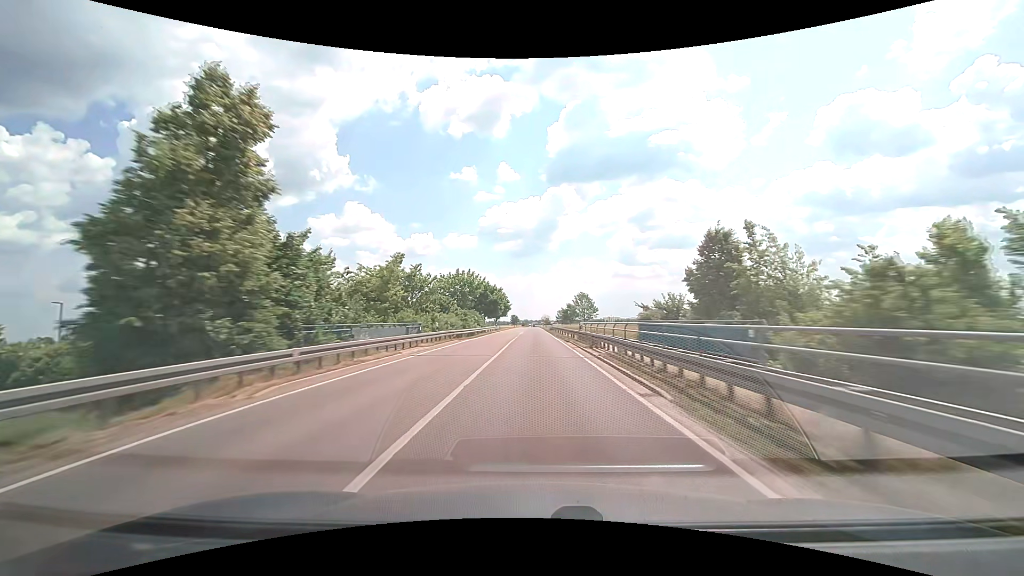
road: secondary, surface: asphalt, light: Day
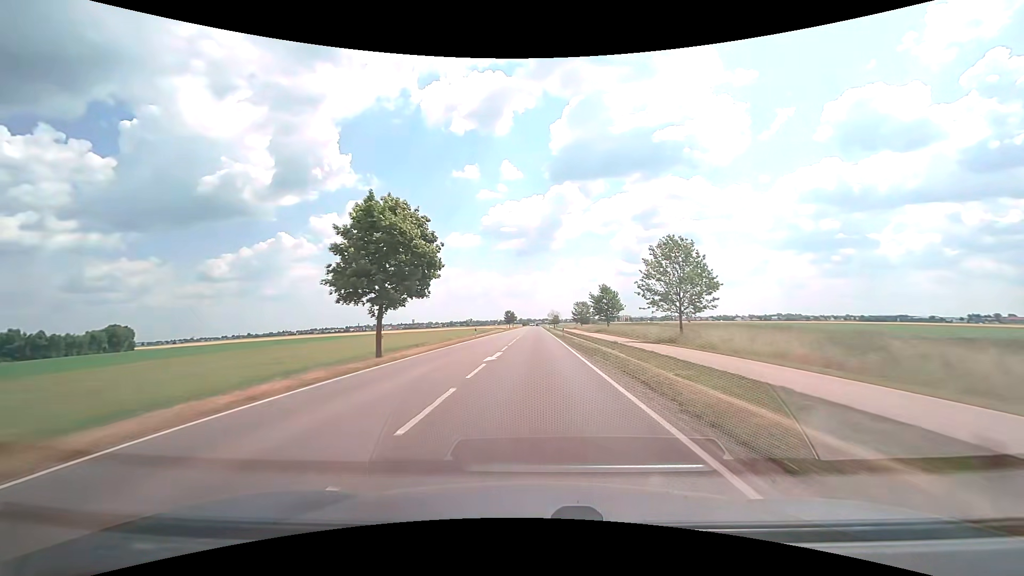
(-0.2, +84.2) m; 0°
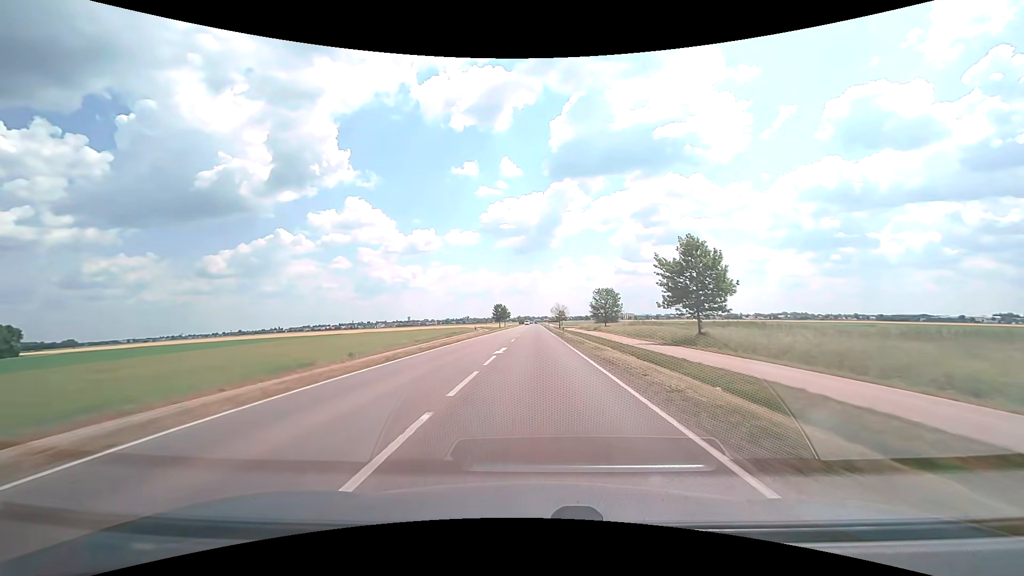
(-0.2, +50.8) m; 0°
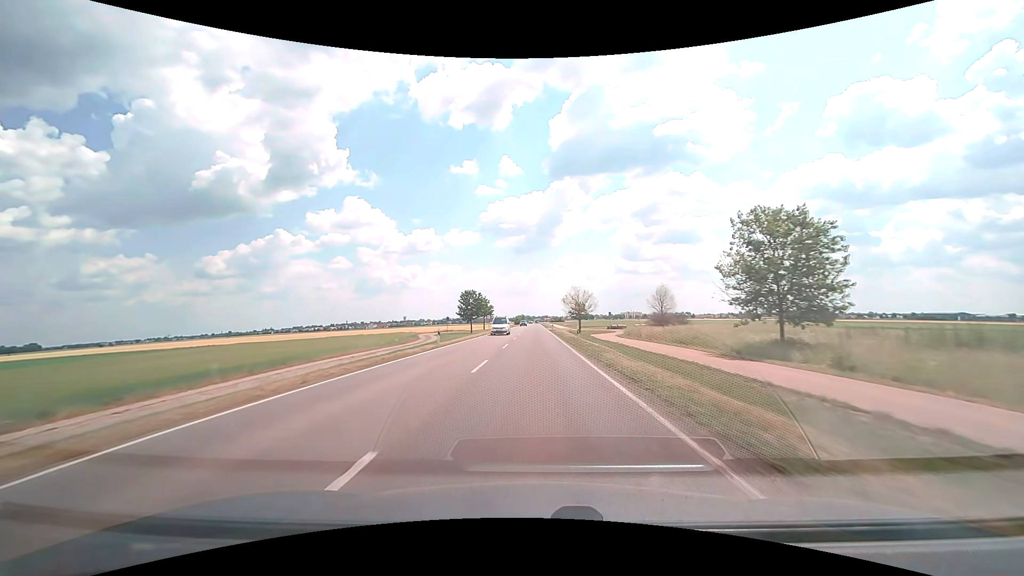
(+0.1, +67.5) m; 0°
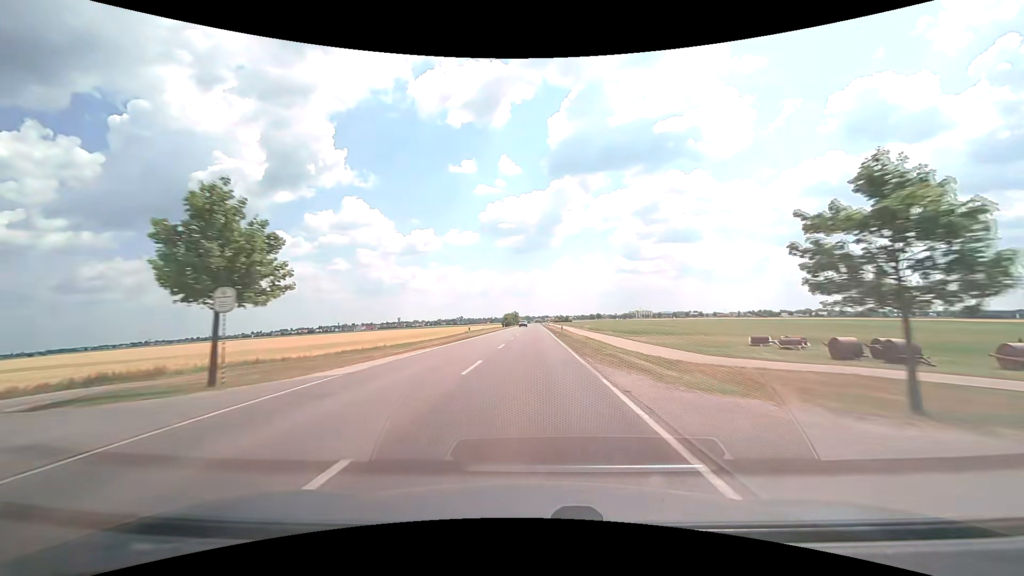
(+0.3, +83.8) m; 0°
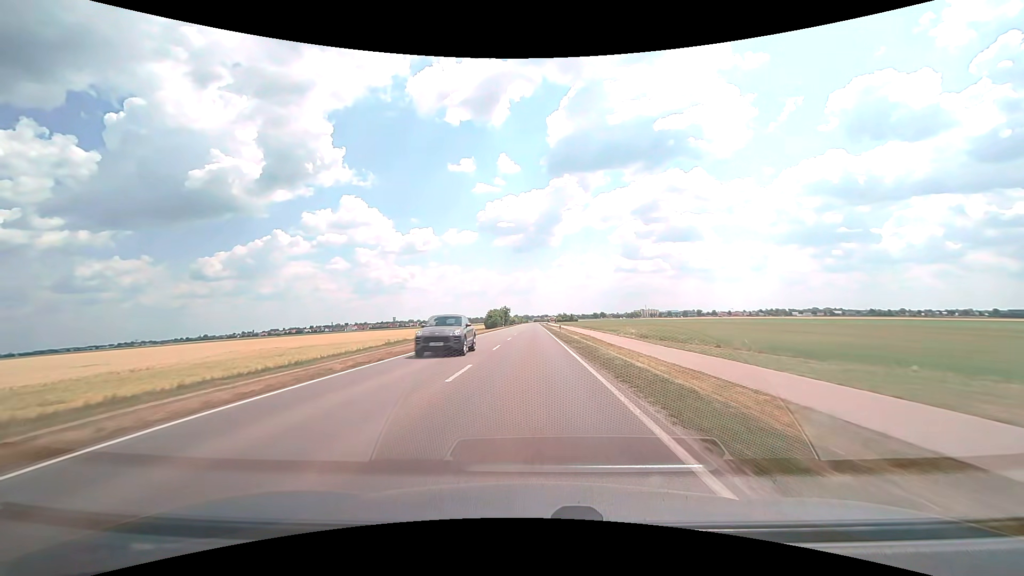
(0.0, +49.7) m; 0°
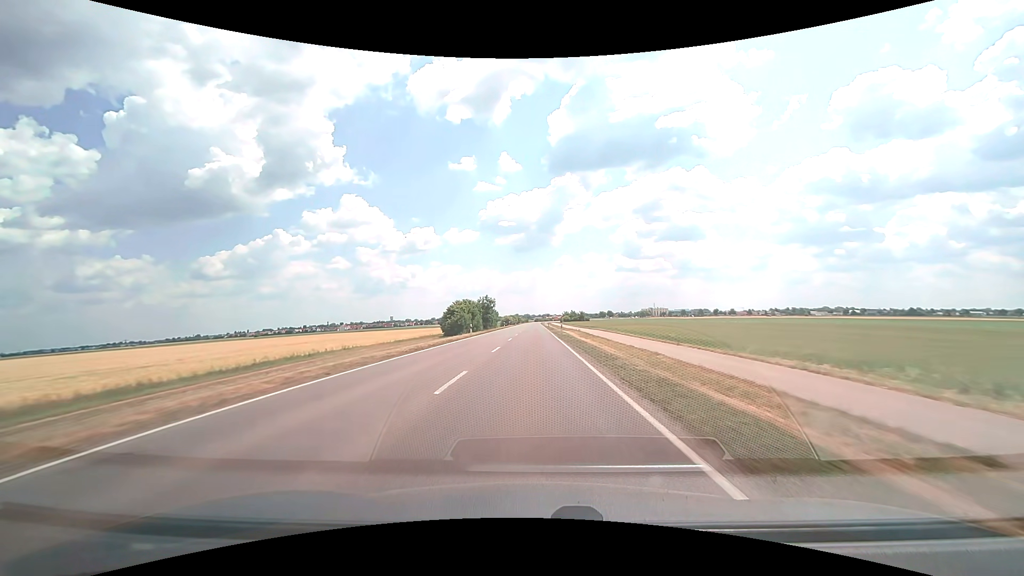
(-0.1, +49.3) m; 0°
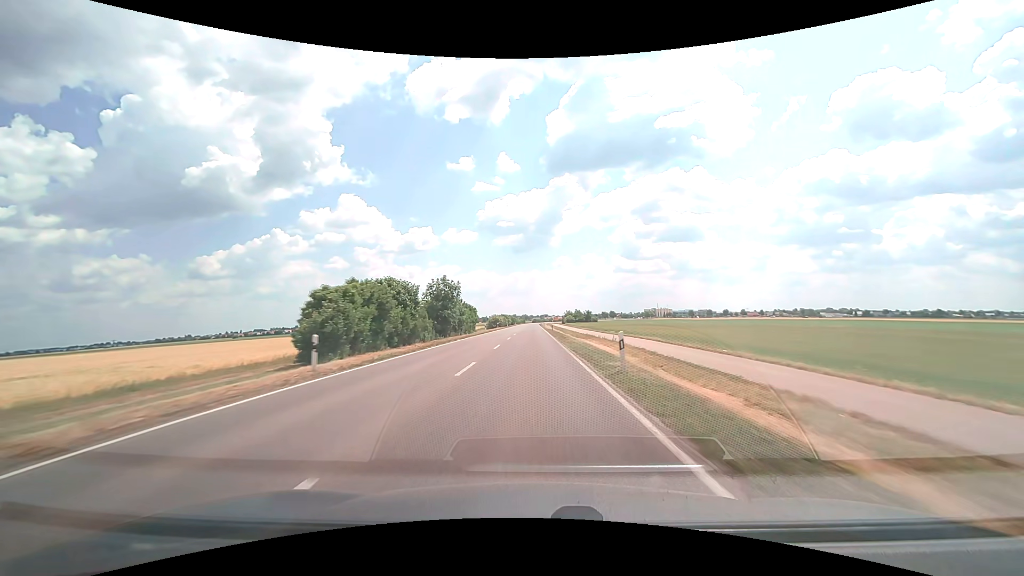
(+0.1, +32.7) m; 0°
(0, +10) (0, +20) (0, +30) (0, +40) (0, +50) (0, +60) (0, +70) (0, +80) (0, +90) (0, +100) m
